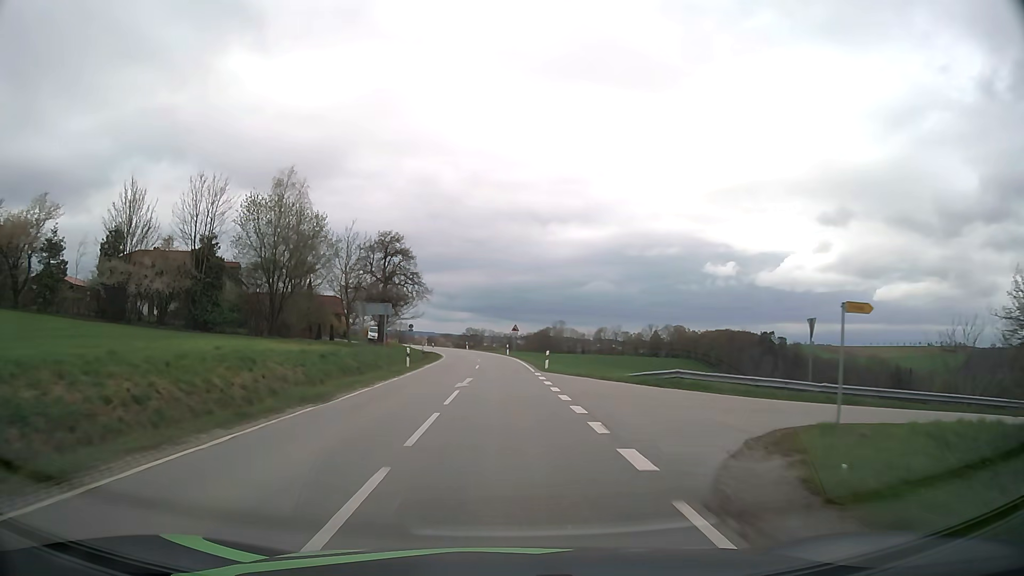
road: secondary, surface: asphalt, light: Day
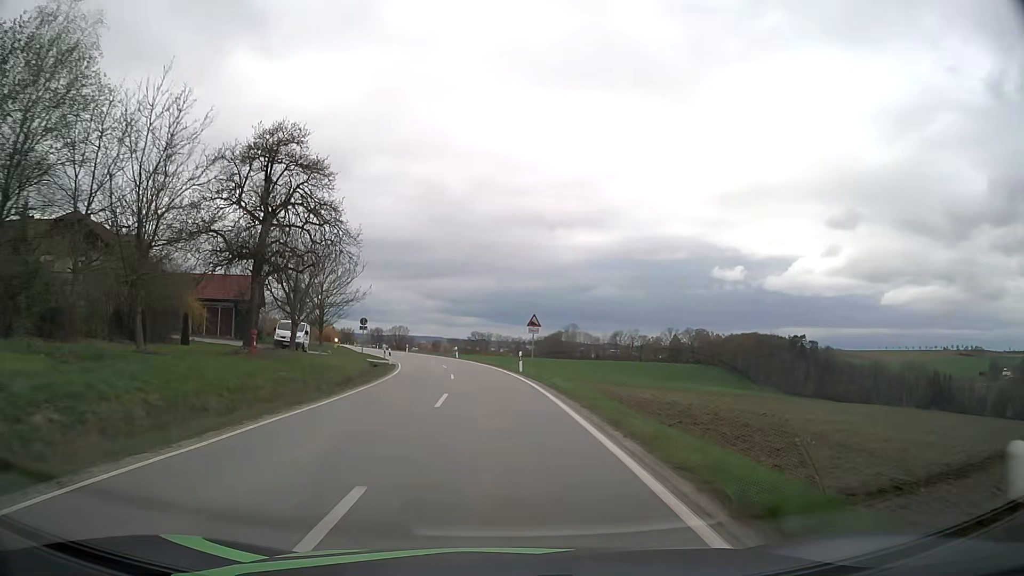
(-0.1, +31.9) m; -1°
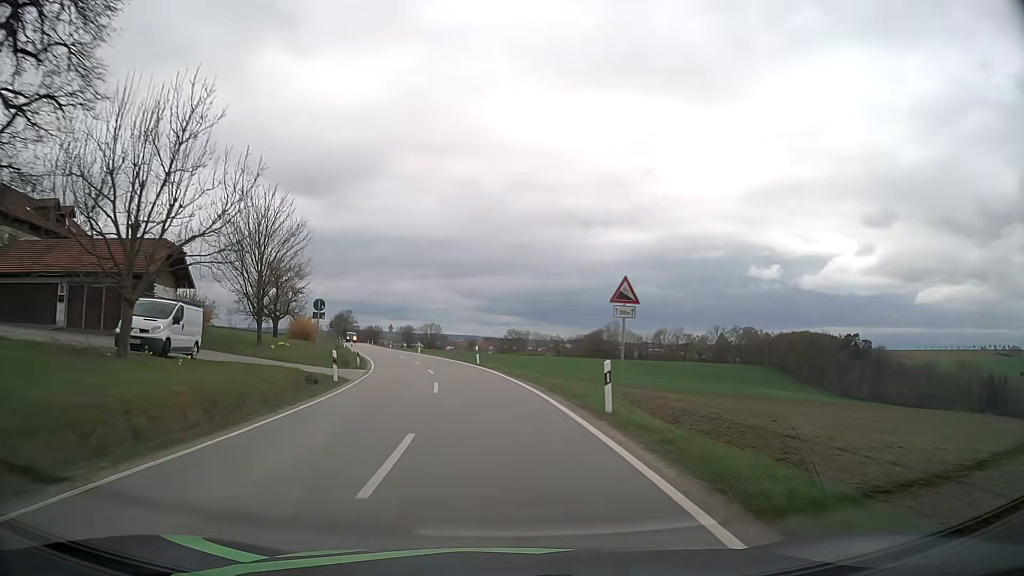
(-0.5, +21.1) m; -3°
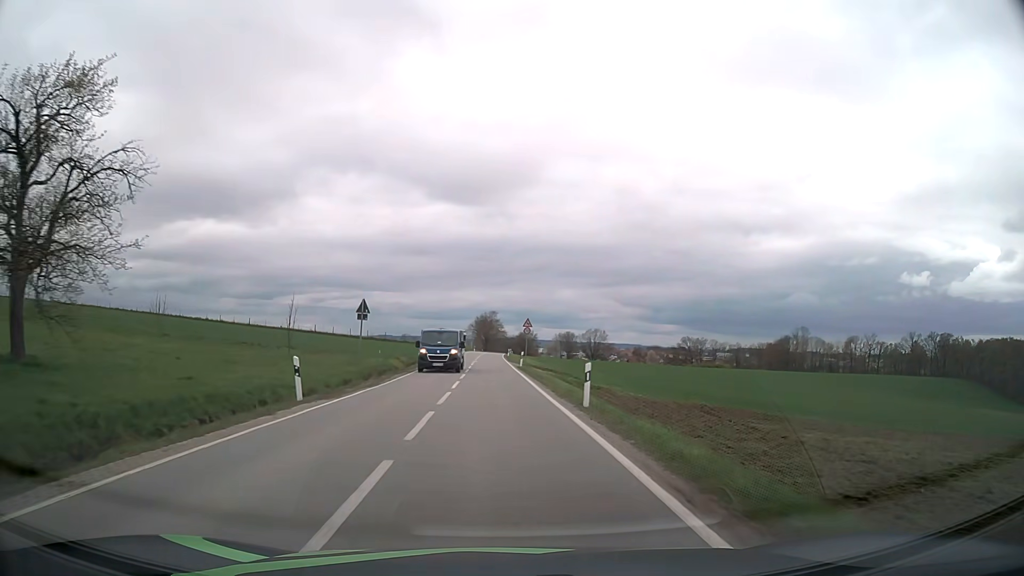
(-6.8, +52.1) m; -14°
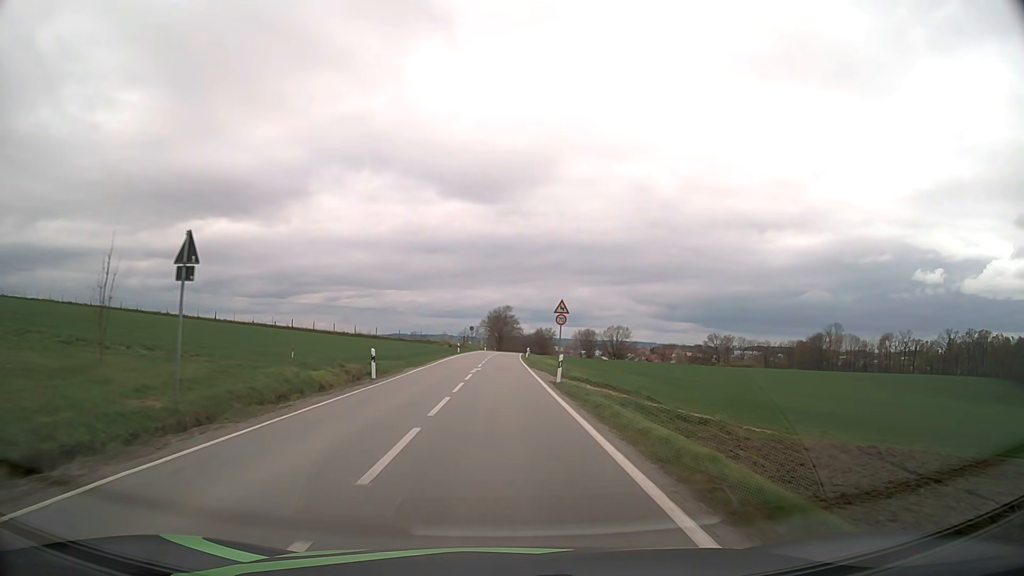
(-0.3, +21.3) m; -1°
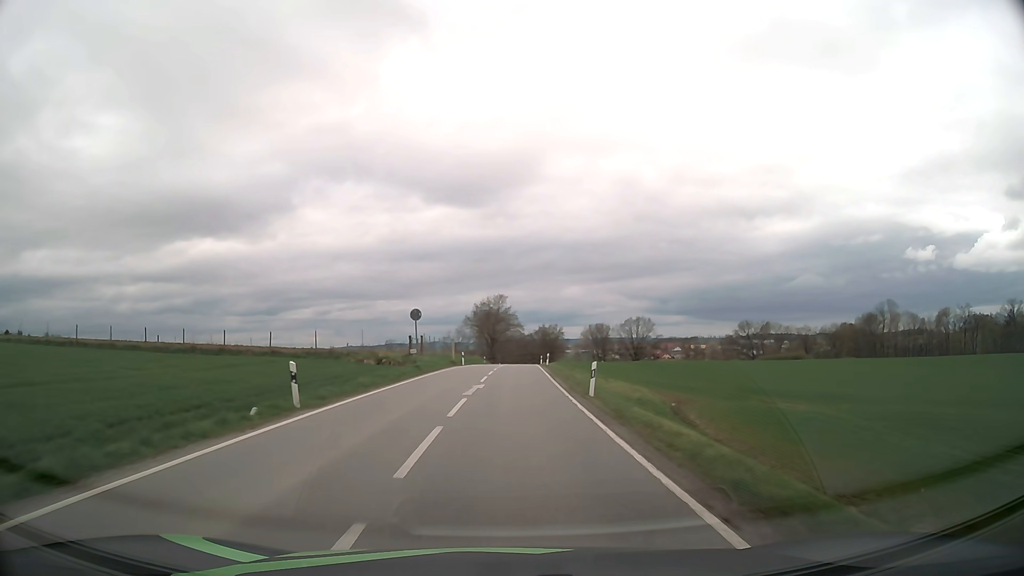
(-0.4, +53.8) m; +1°
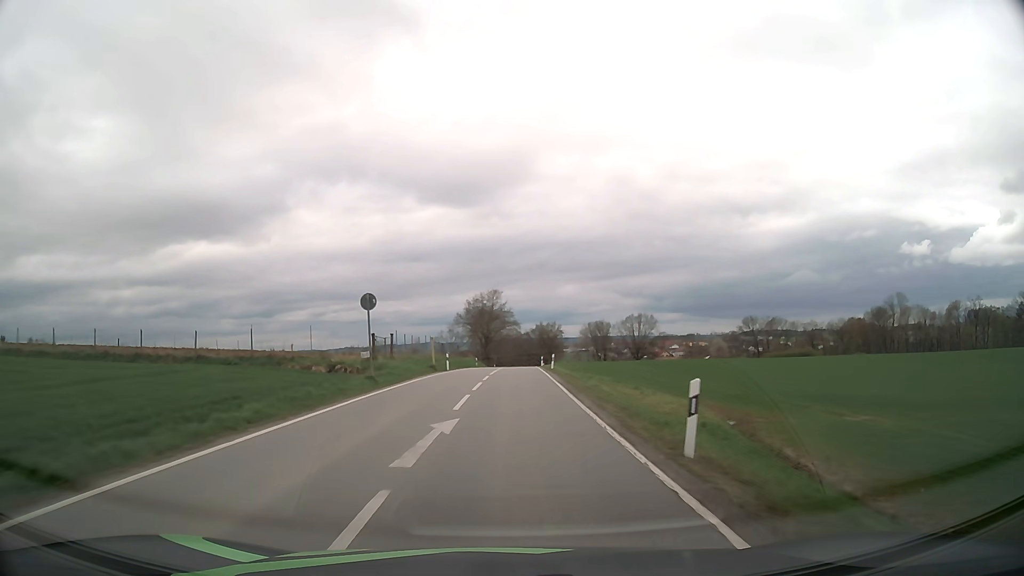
(0.0, +10.9) m; 0°
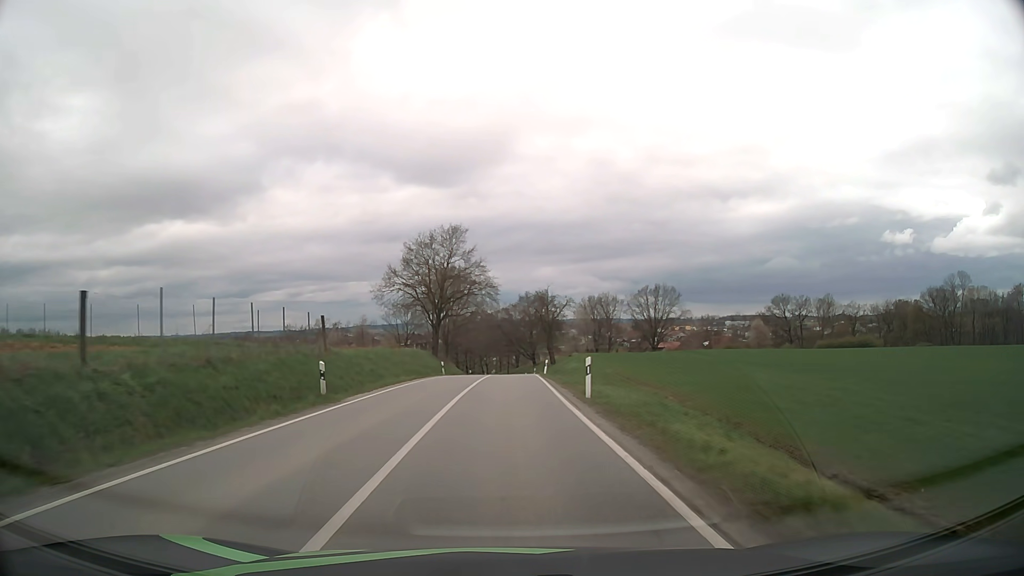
(+0.8, +53.5) m; +2°
(0, +10) (0, +20) (0, +30) (0, +40) (0, +50) (+1, +60) (+1, +70) (+1, +80) (+1, +90) (+1, +100) m
